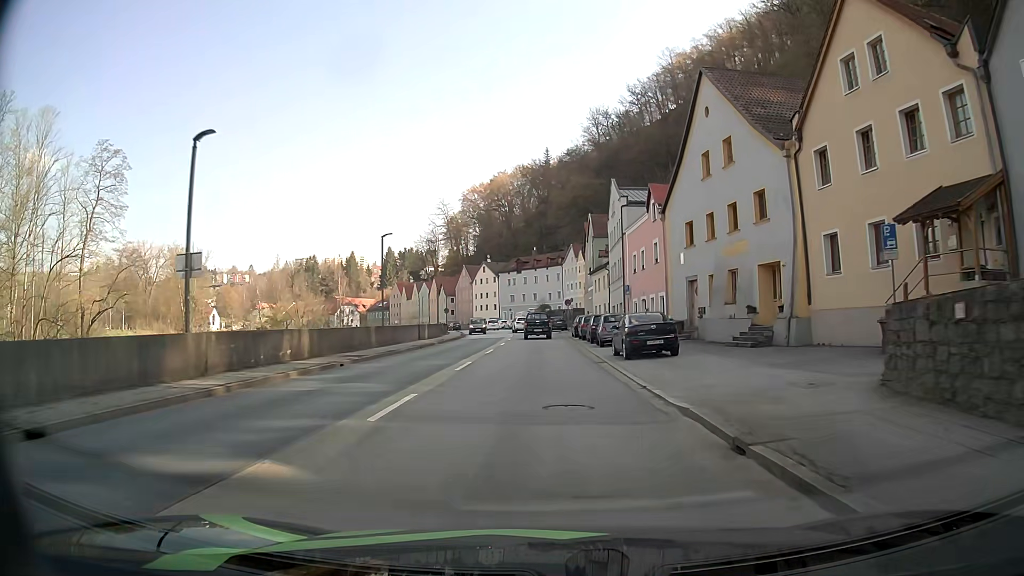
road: primary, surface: asphalt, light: Day
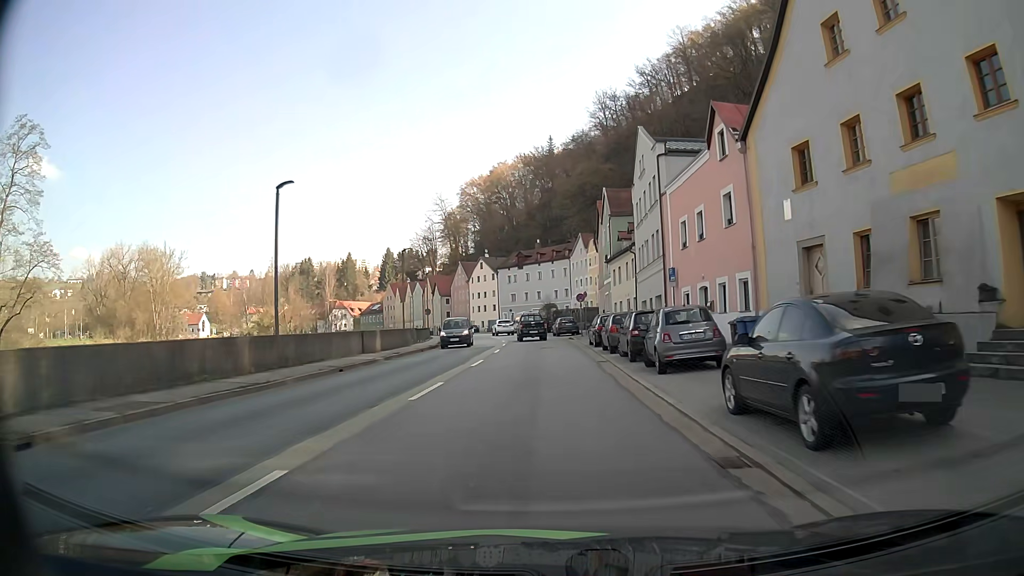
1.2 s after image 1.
(0.0, +15.3) m; -1°
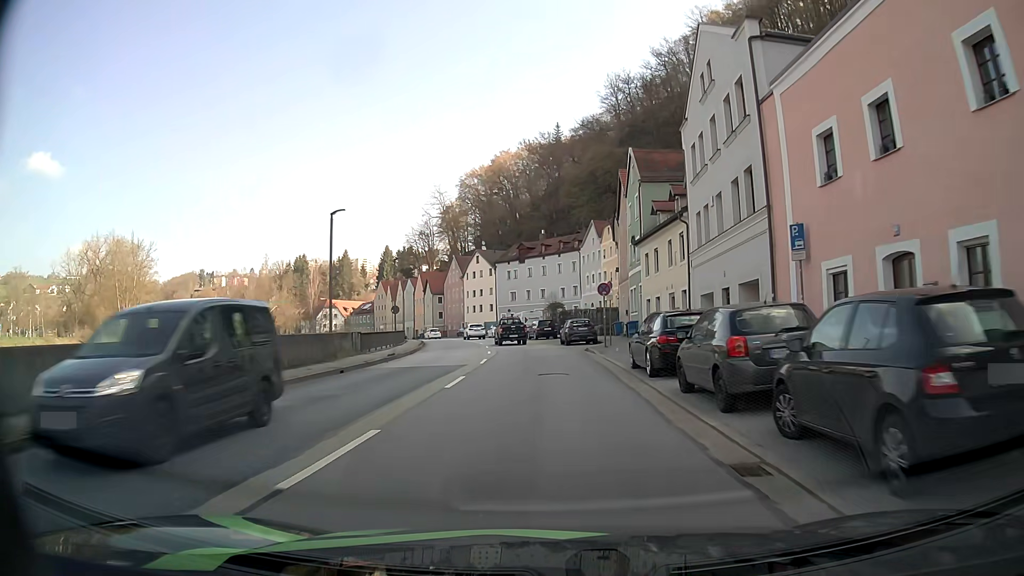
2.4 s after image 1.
(-0.1, +15.3) m; -1°
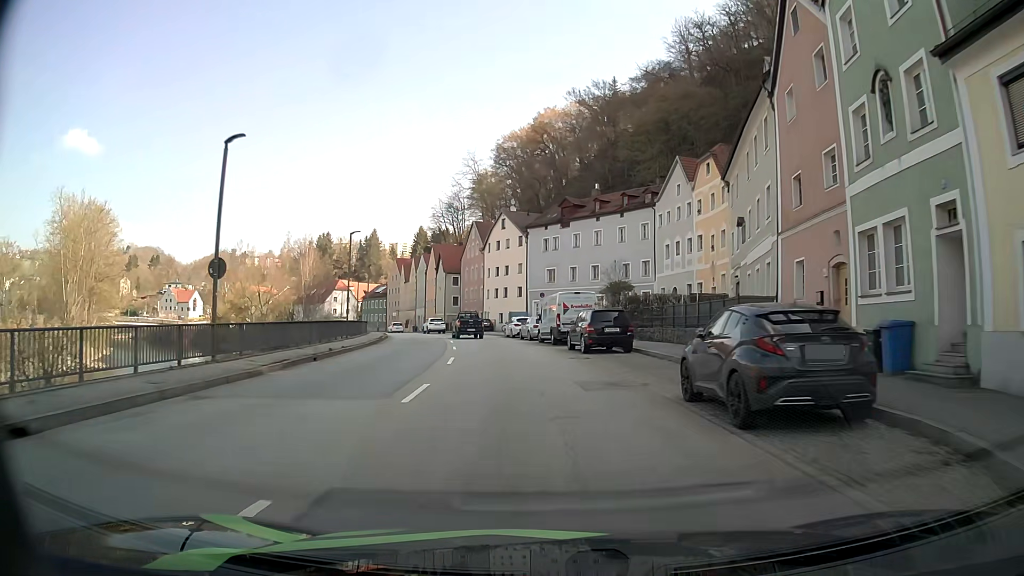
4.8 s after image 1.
(-0.5, +30.8) m; -4°
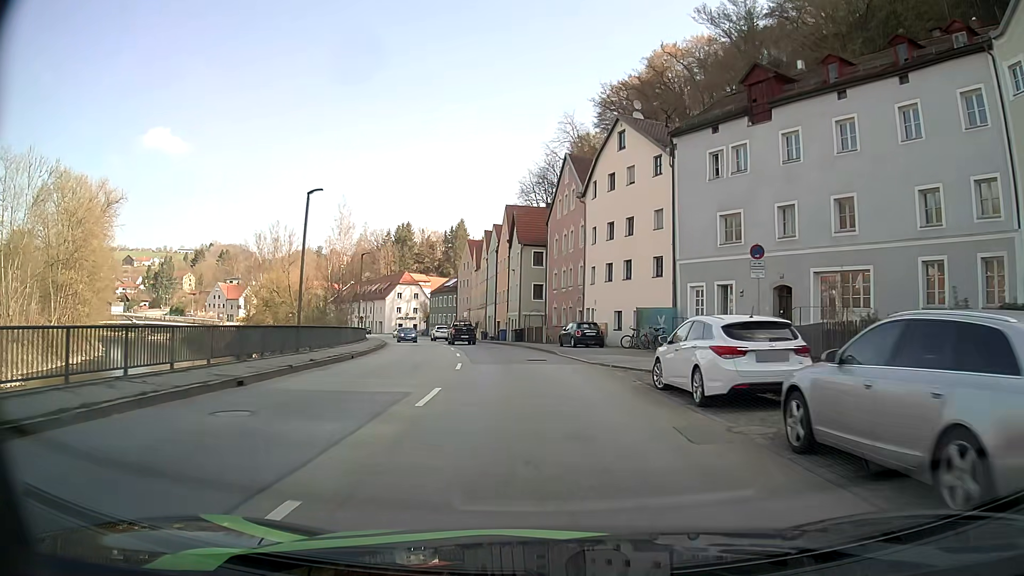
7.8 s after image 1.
(-3.1, +36.1) m; -9°
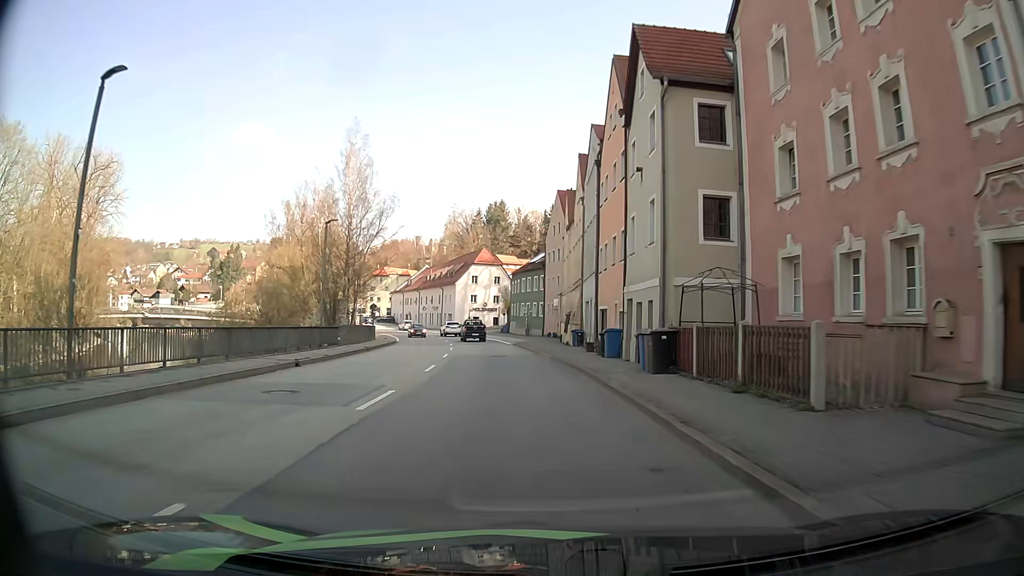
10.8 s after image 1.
(-2.1, +36.6) m; -9°
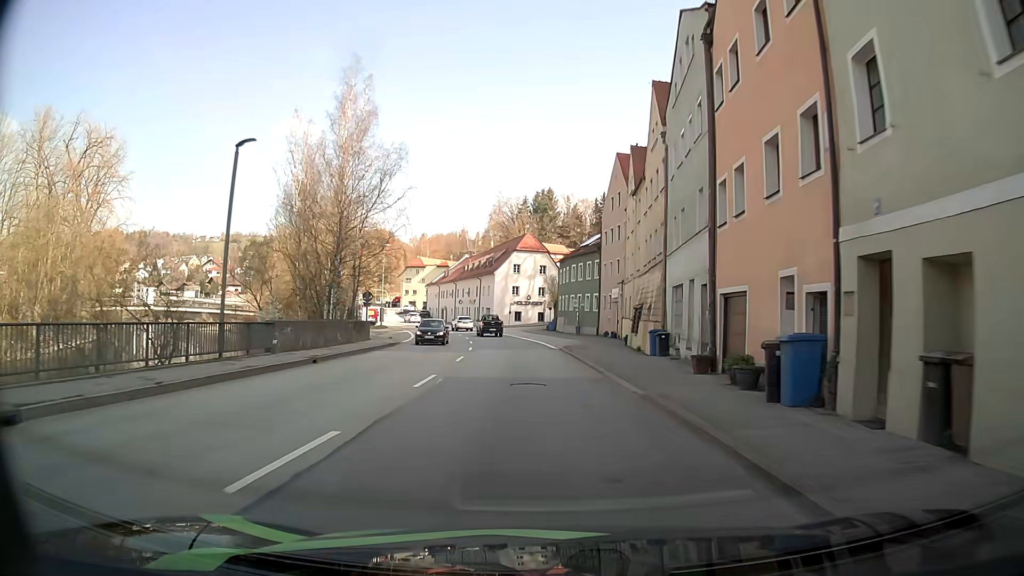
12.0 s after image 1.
(-0.6, +14.7) m; -4°
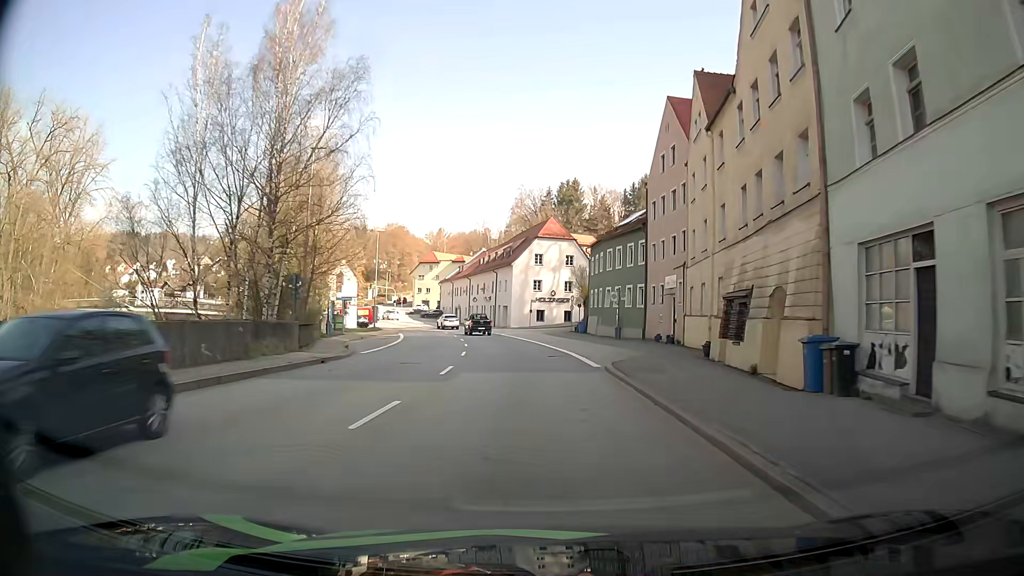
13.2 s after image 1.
(-0.3, +14.8) m; -2°
(0, +10) (0, +20) (-1, +30) (-2, +40) (-4, +50) (-6, +60) (-9, +69) (-12, +79) (-15, +88) (-19, +97) m
